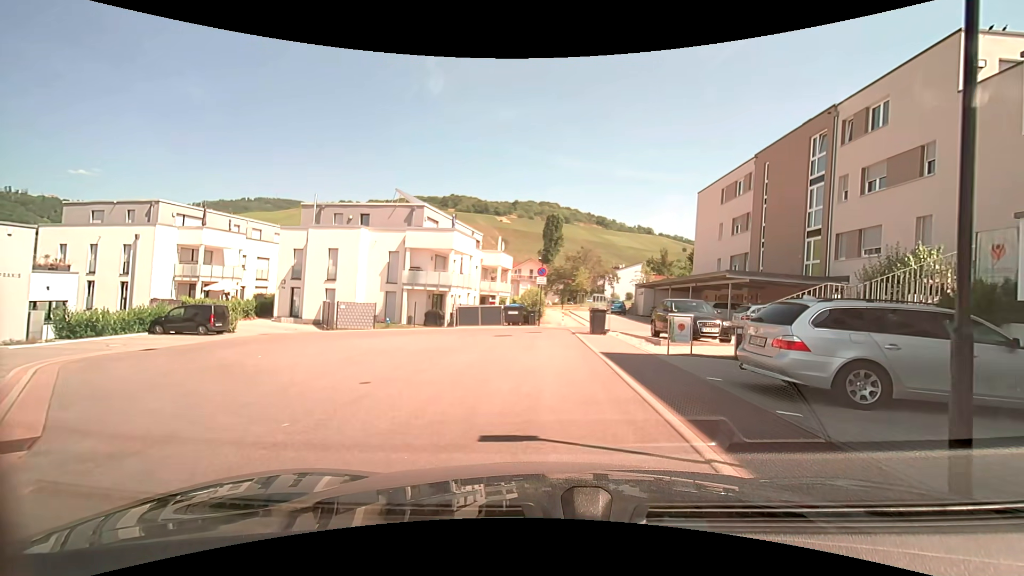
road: residential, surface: asphalt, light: Day
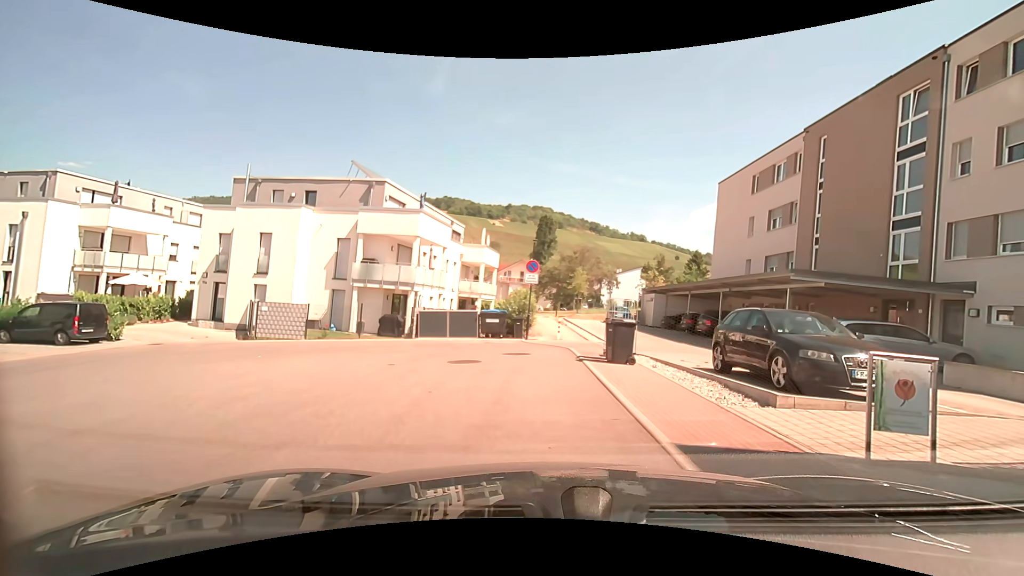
(+0.2, +7.7) m; +2°
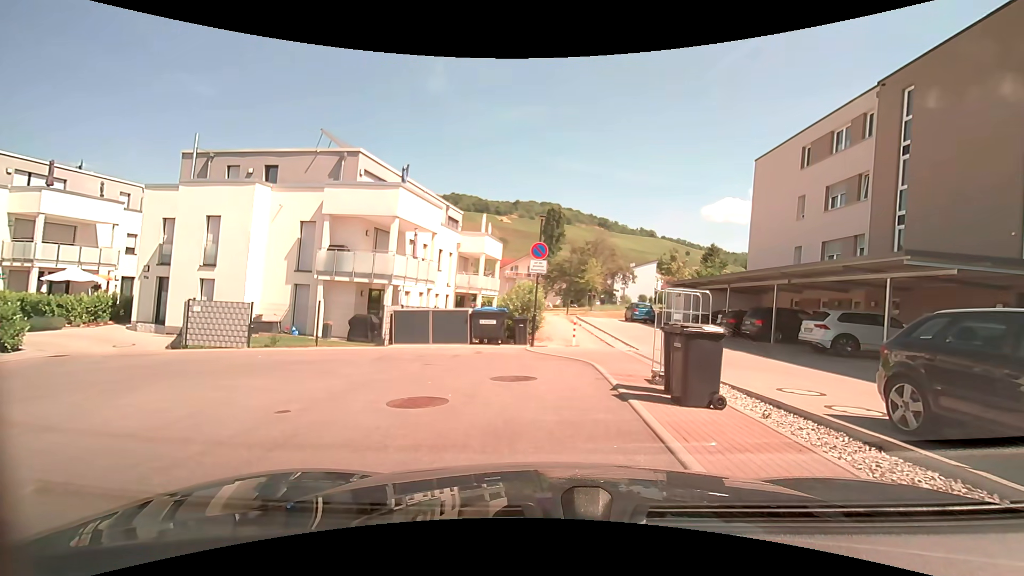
(+0.1, +5.2) m; +1°
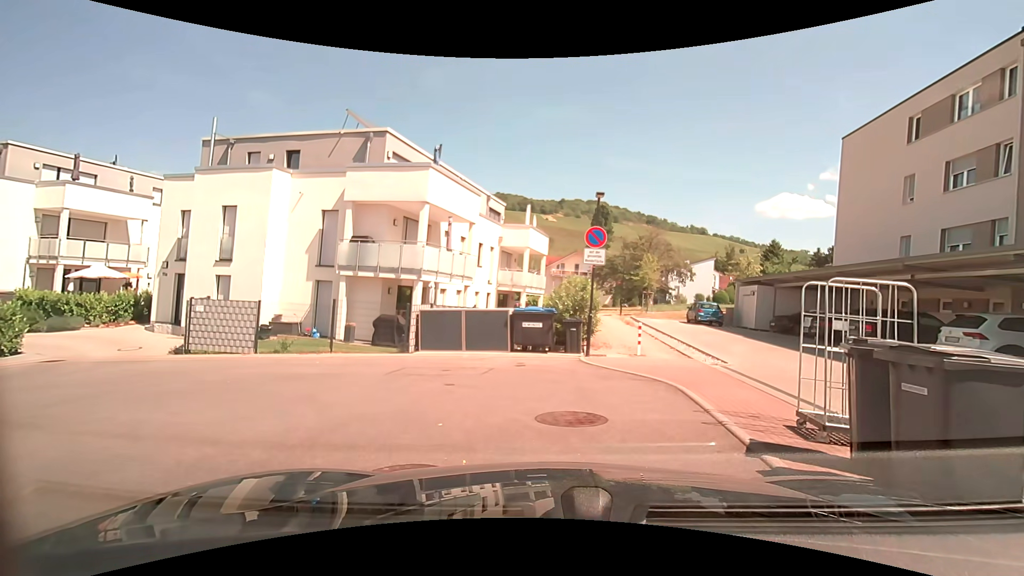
(-0.2, +3.1) m; -3°
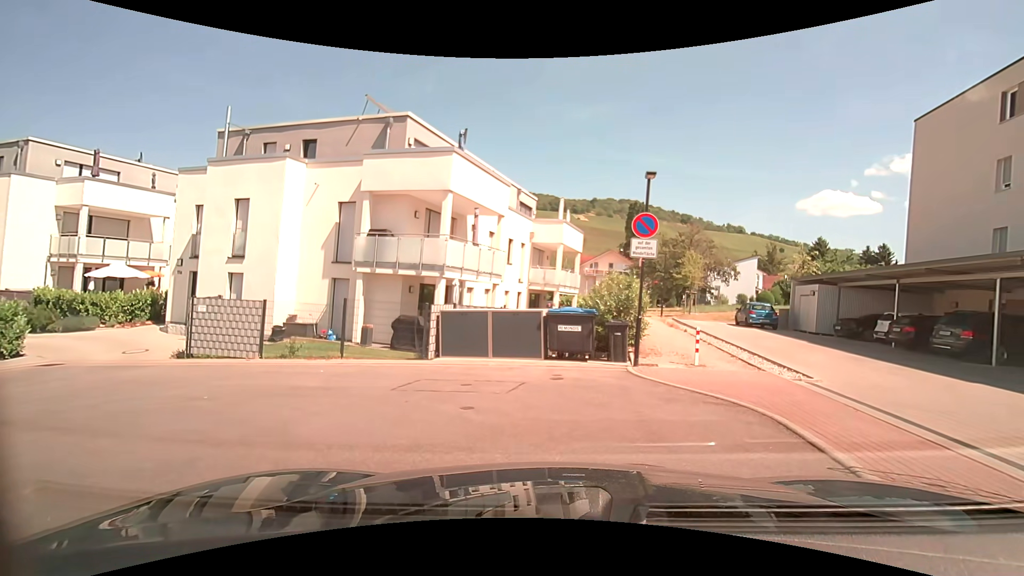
(-0.2, +2.0) m; -6°
